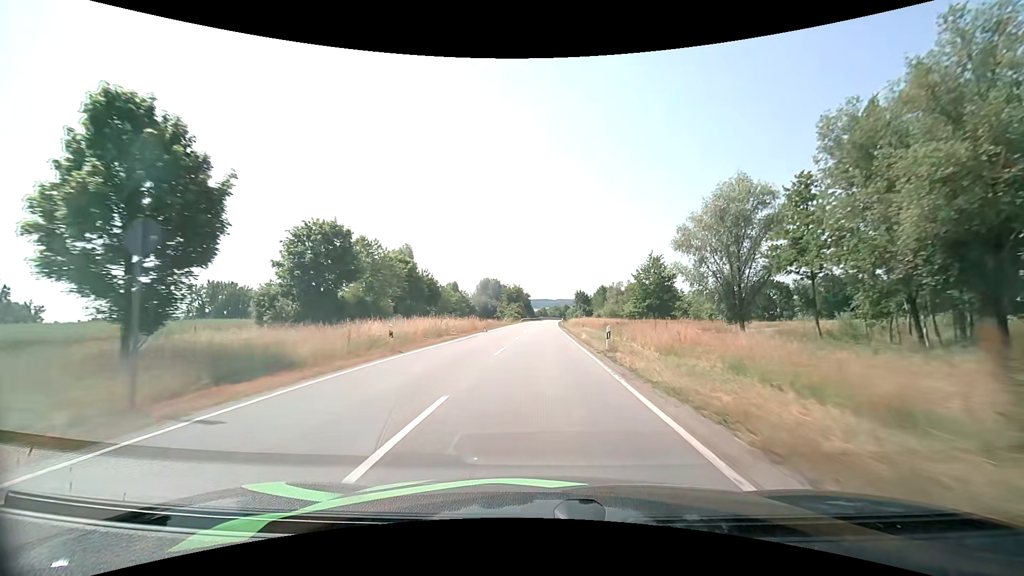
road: tertiary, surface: asphalt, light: Day
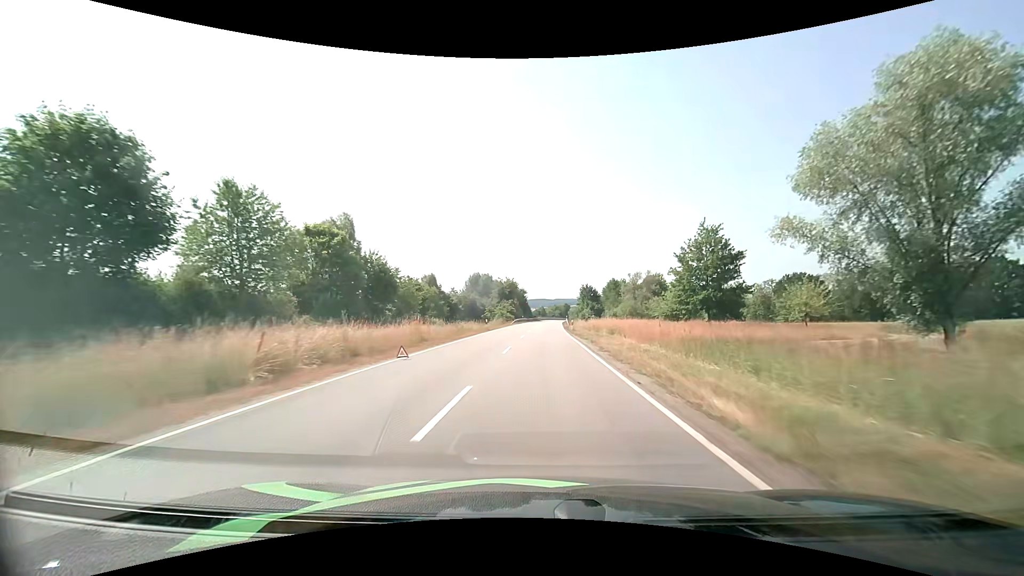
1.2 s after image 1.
(0.0, +23.0) m; 0°
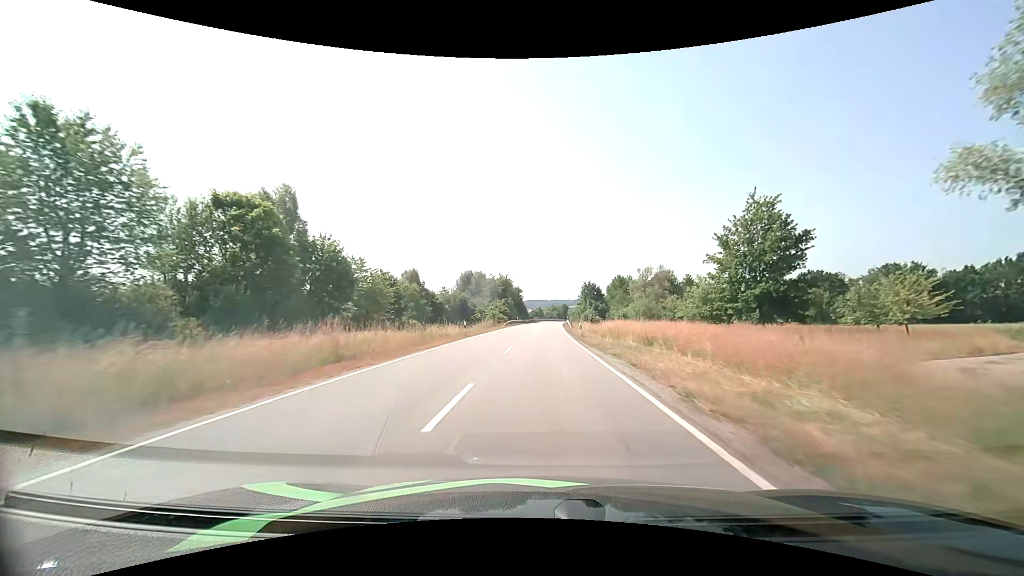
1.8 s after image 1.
(0.0, +11.7) m; 0°
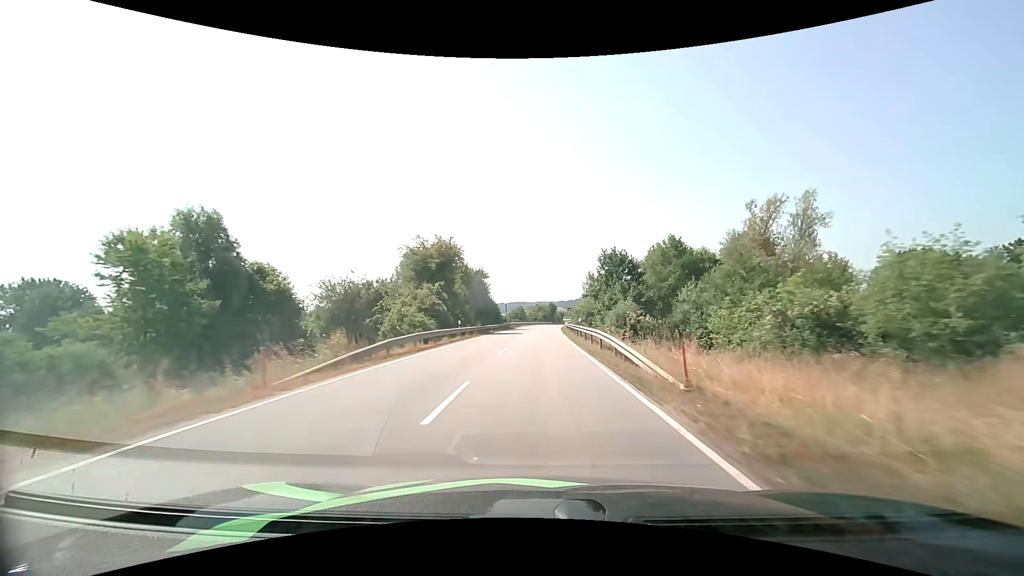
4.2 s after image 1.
(+0.6, +48.4) m; +2°
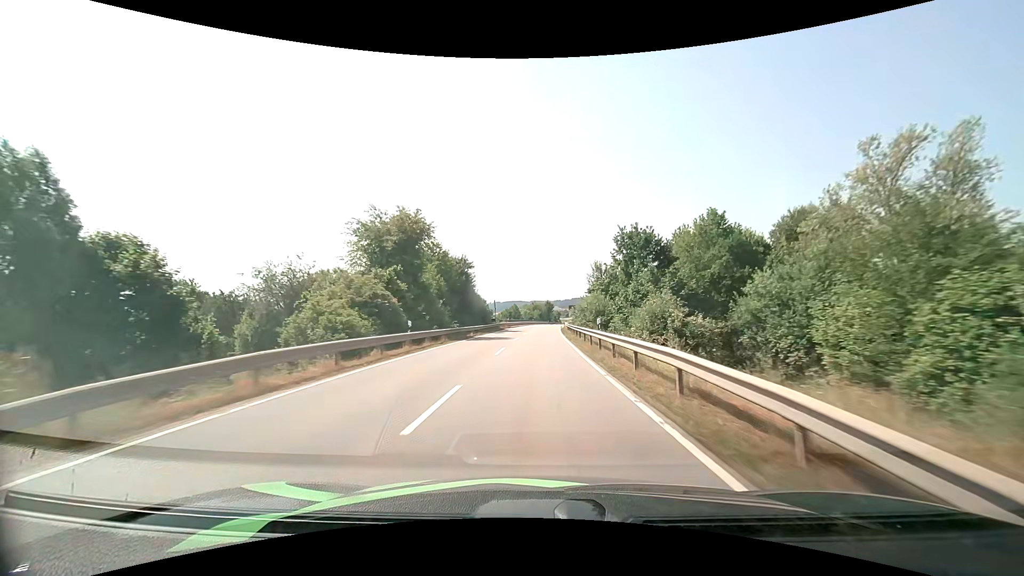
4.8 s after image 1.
(0.0, +12.5) m; 0°
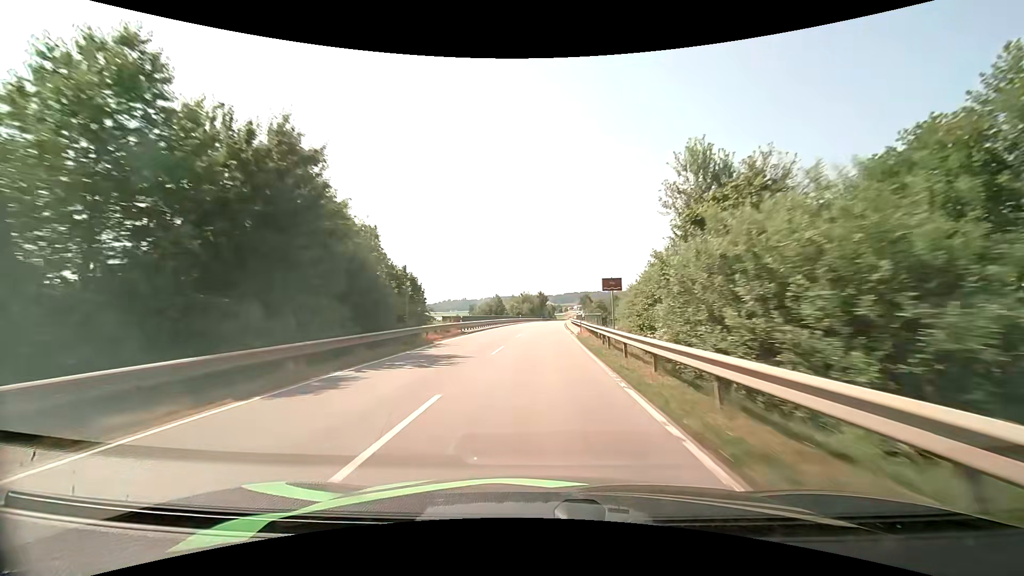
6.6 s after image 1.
(+0.3, +38.2) m; +1°
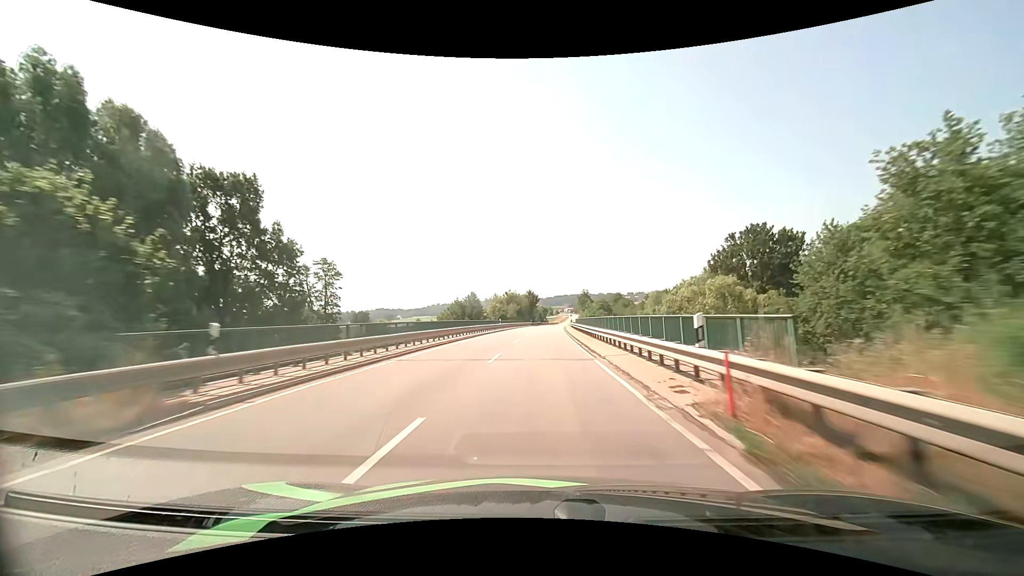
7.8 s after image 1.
(+0.3, +25.9) m; +1°
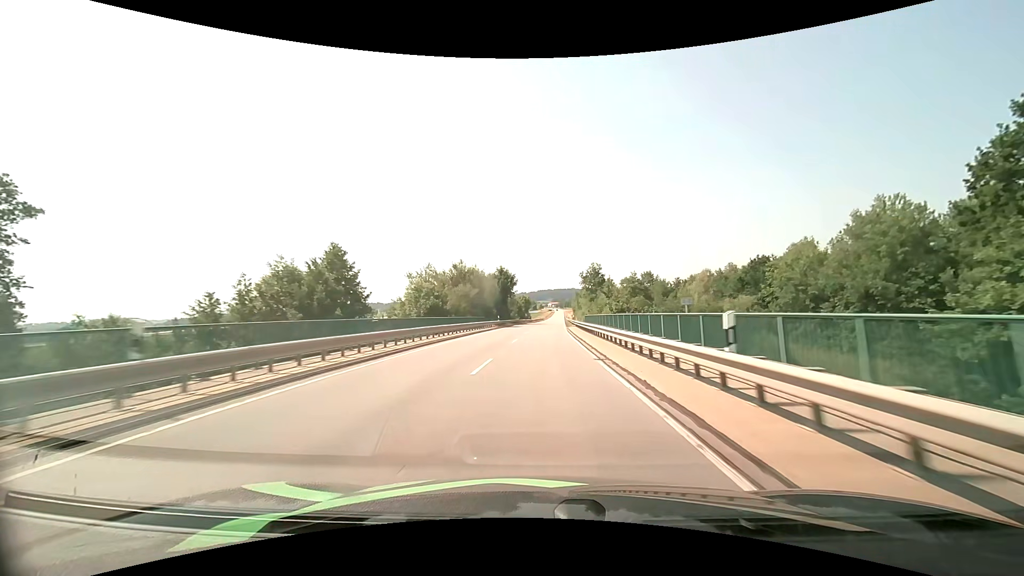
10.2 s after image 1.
(+0.8, +52.3) m; +2°
(0, +10) (0, +20) (0, +30) (+1, +40) (+1, +50) (+1, +60) (+2, +70) (+2, +80) (+3, +90) (+3, +100) m
